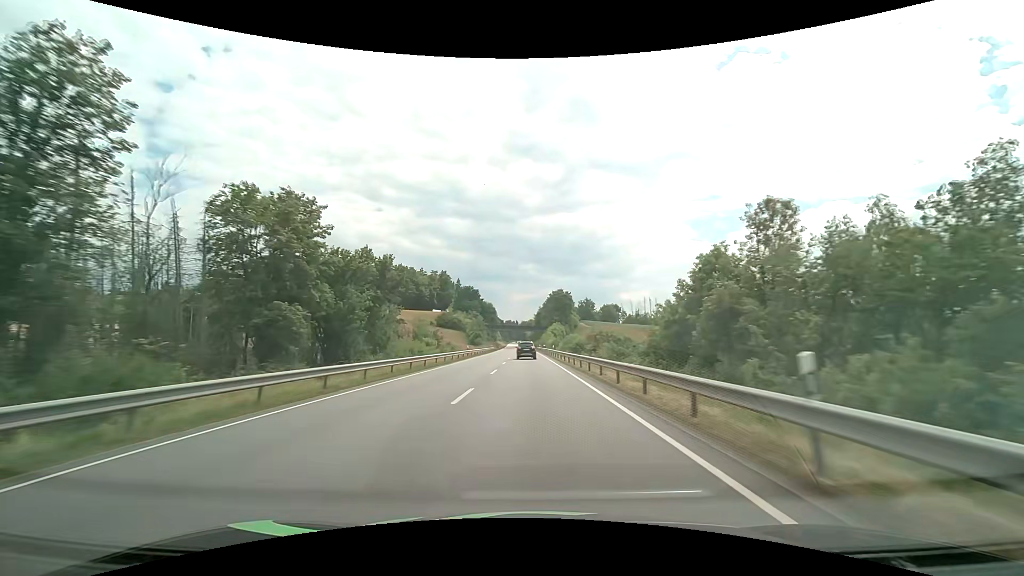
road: primary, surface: asphalt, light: Day
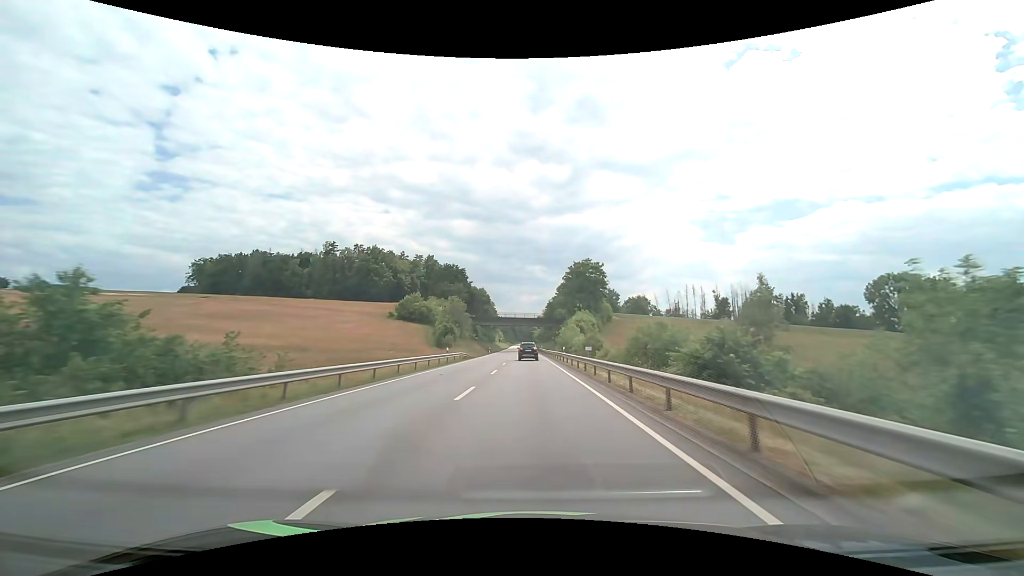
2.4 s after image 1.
(-0.5, +59.0) m; -1°
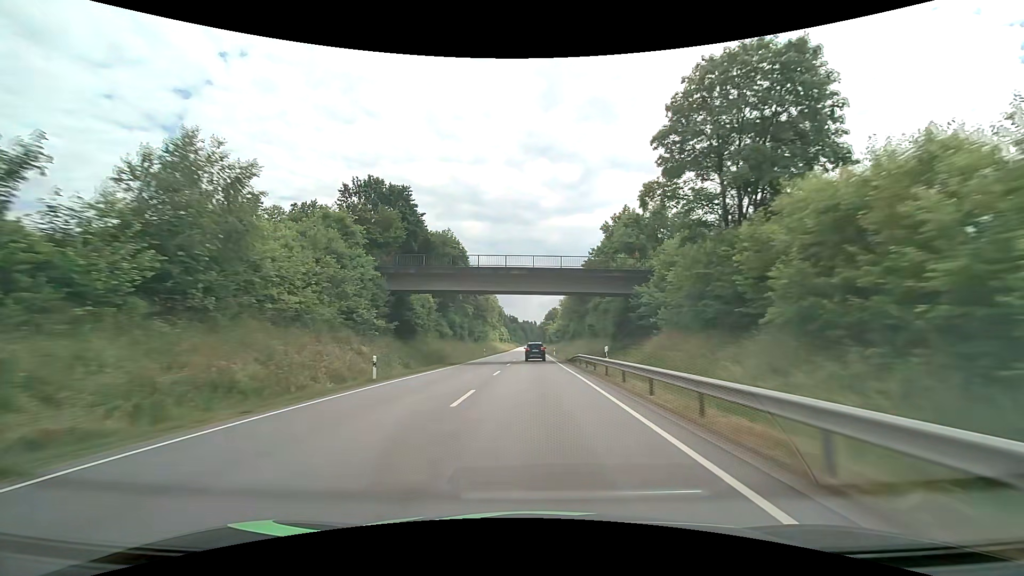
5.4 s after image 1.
(-0.8, +73.5) m; -1°
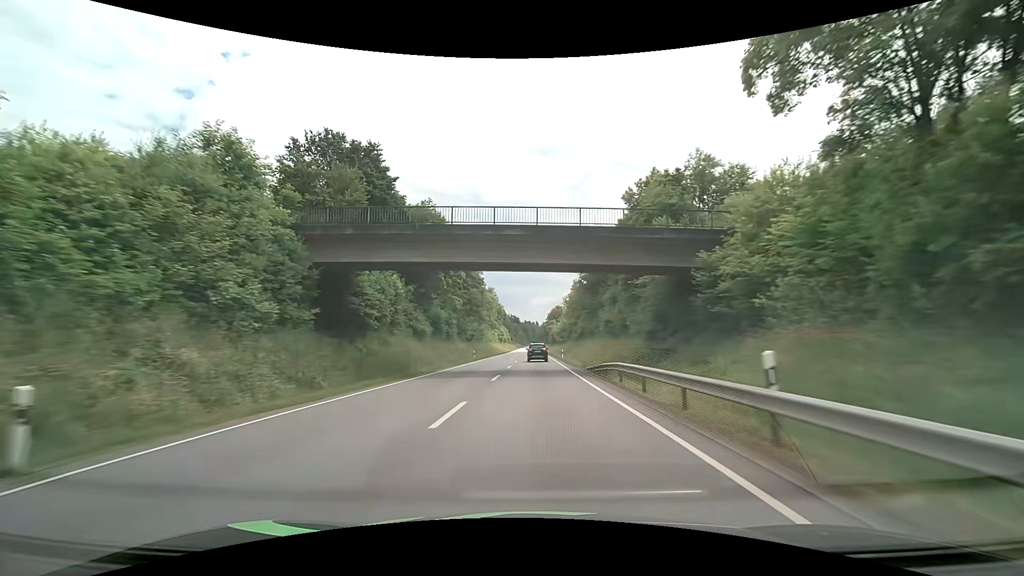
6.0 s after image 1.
(0.0, +14.7) m; 0°
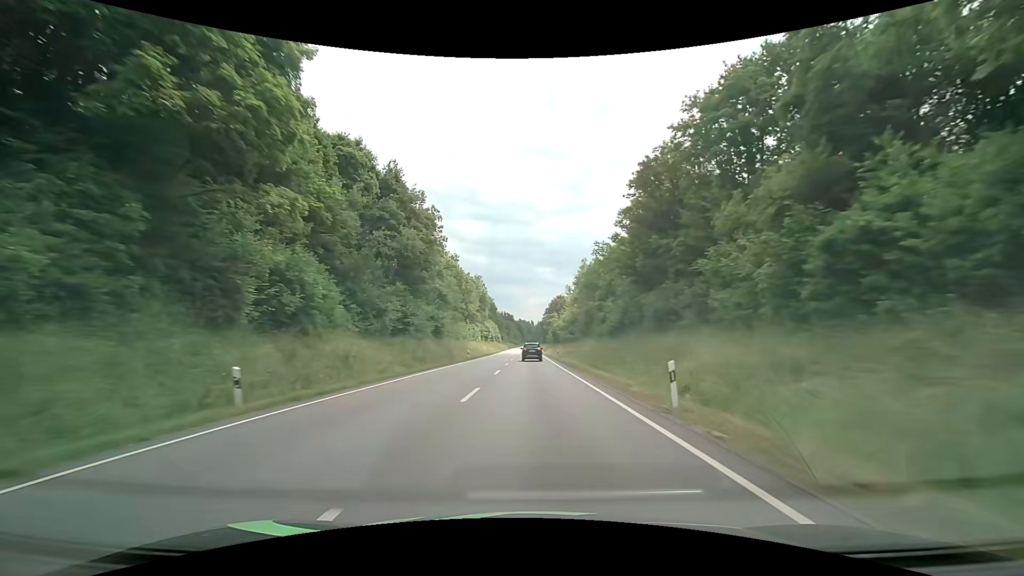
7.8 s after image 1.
(+0.2, +44.2) m; +1°
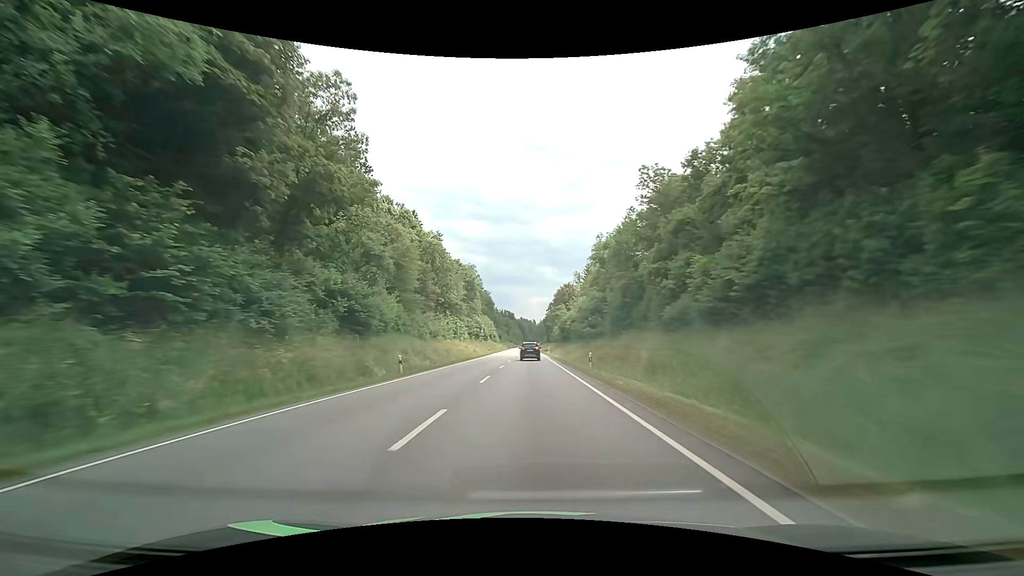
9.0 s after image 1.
(0.0, +29.6) m; 0°
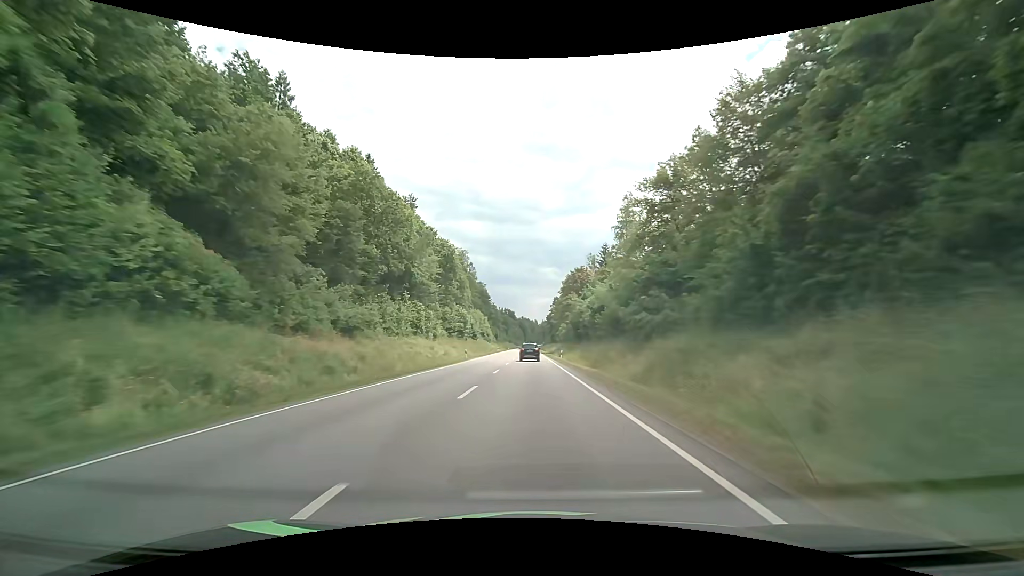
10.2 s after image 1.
(-0.3, +29.7) m; -1°
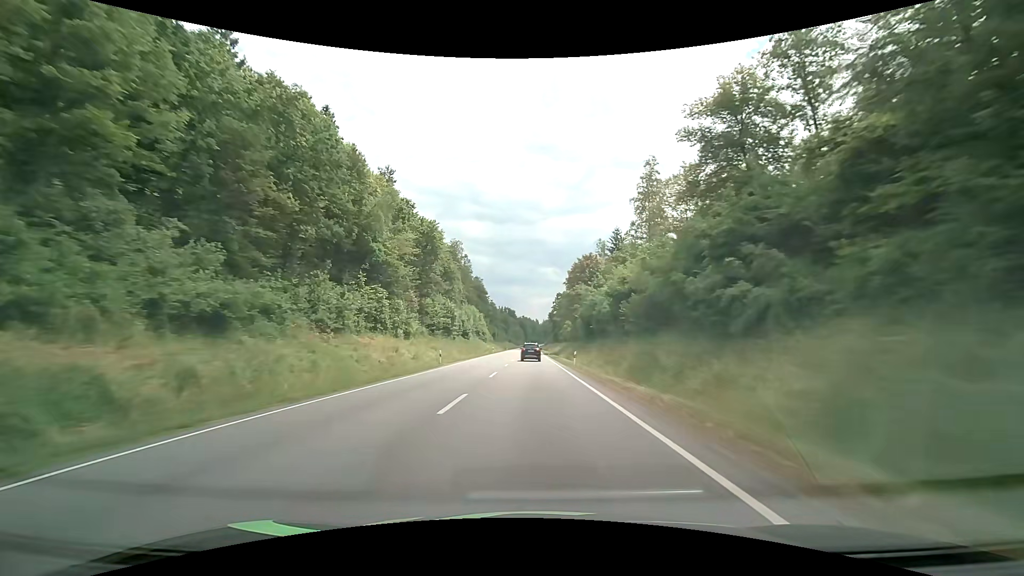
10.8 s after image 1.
(0.0, +14.9) m; 0°
(0, +10) (0, +20) (0, +30) (0, +40) (0, +50) (0, +60) (0, +70) (0, +80) (0, +90) (0, +100) m
